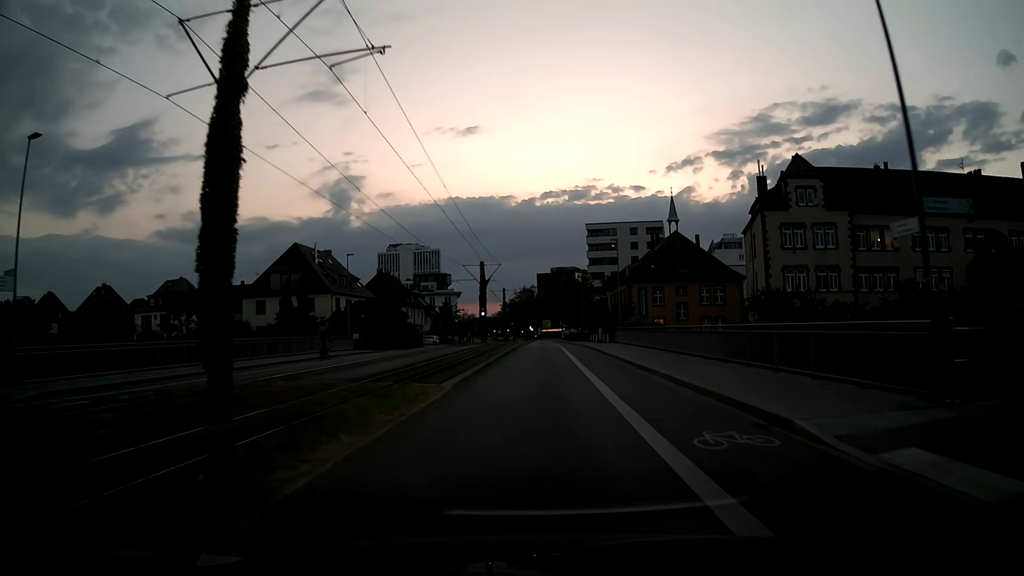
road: secondary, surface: asphalt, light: Dusk
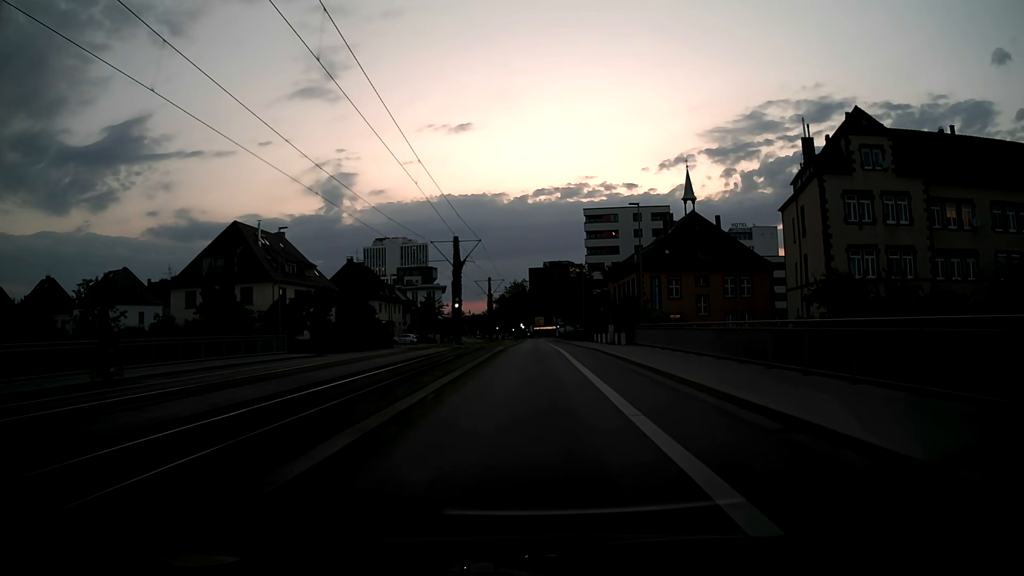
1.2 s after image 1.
(+0.1, +14.7) m; +1°
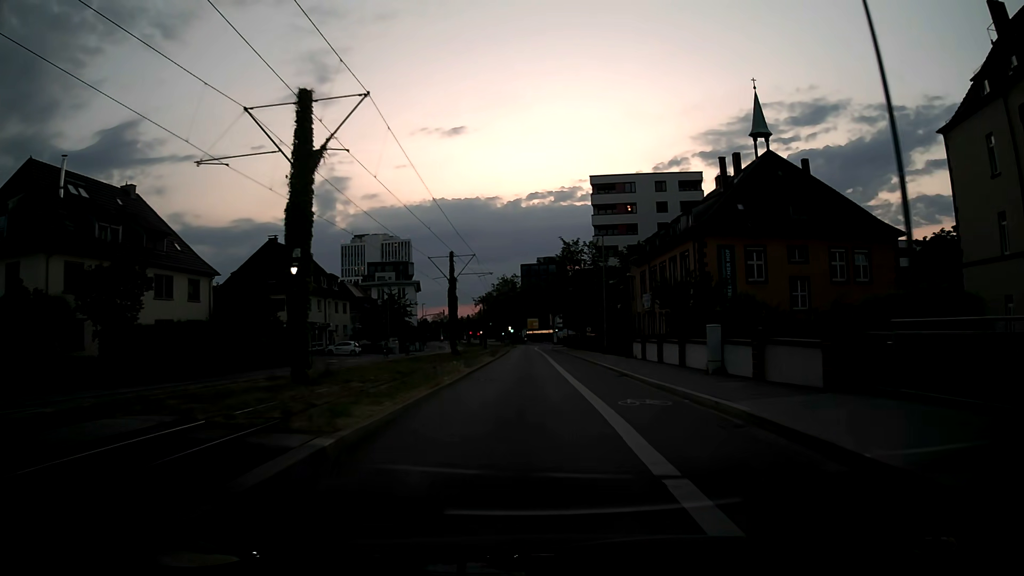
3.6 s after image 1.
(+0.3, +29.6) m; +1°
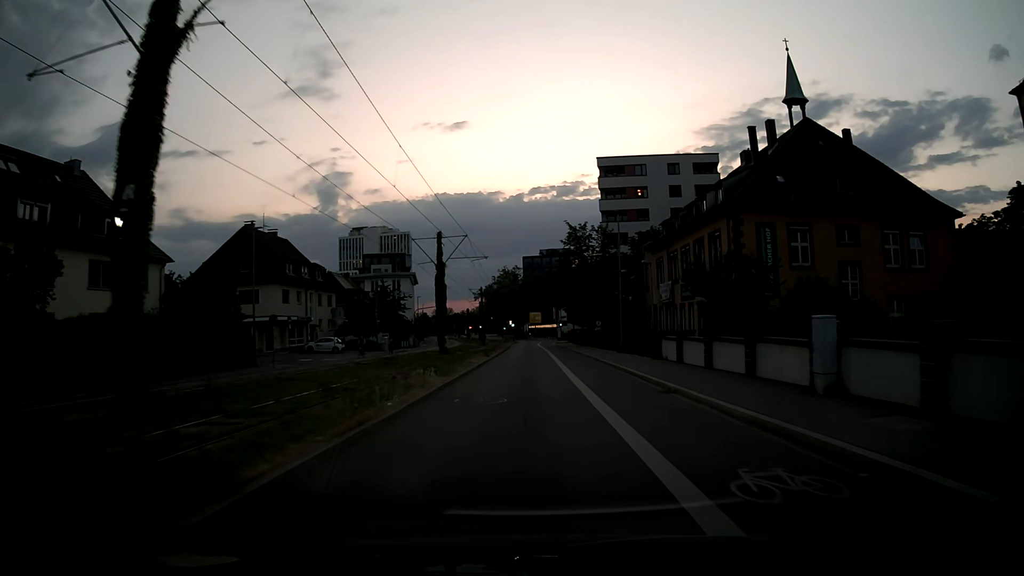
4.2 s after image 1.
(0.0, +7.4) m; 0°
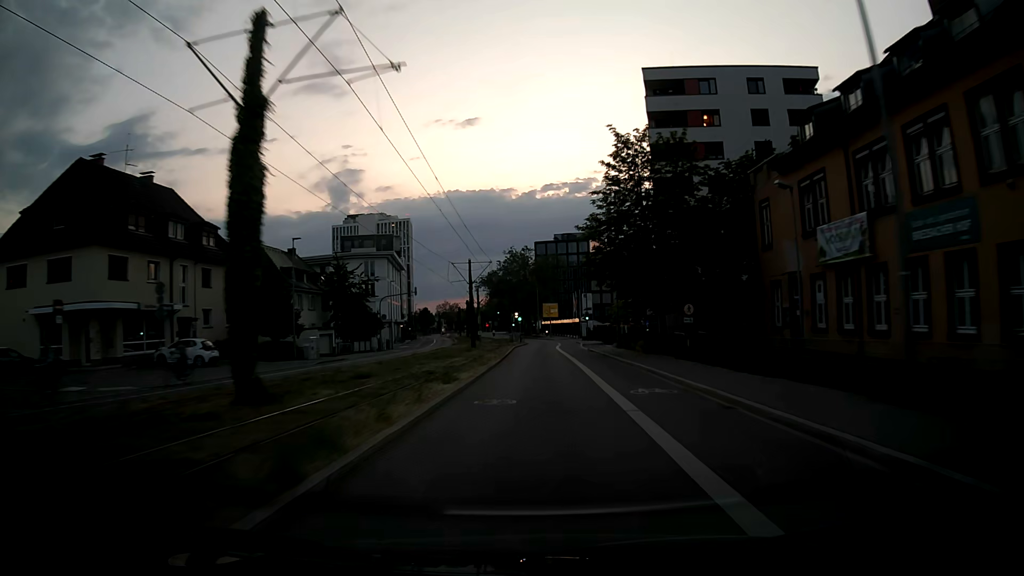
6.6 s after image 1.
(-0.3, +29.8) m; -1°
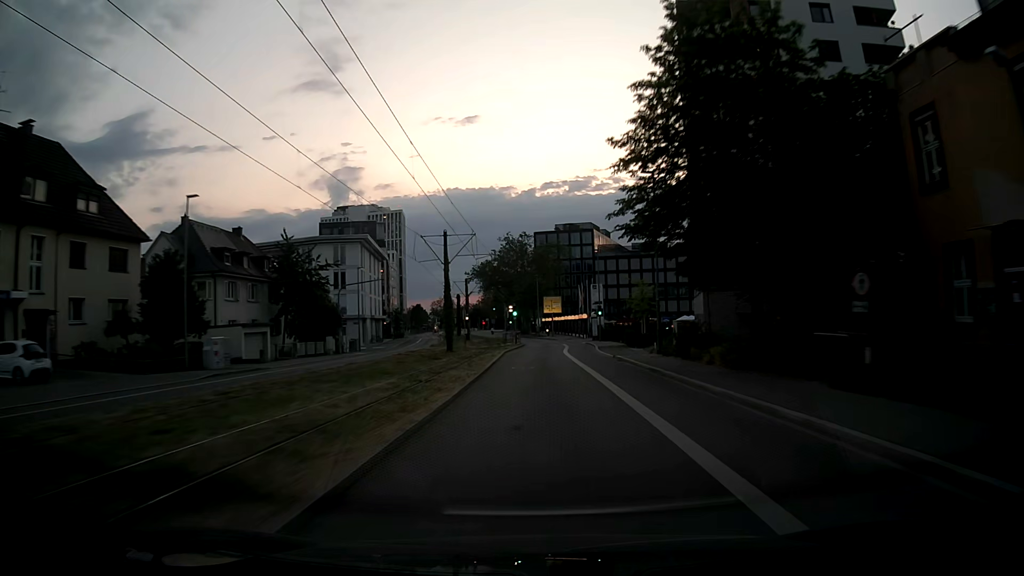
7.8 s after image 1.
(0.0, +15.1) m; 0°
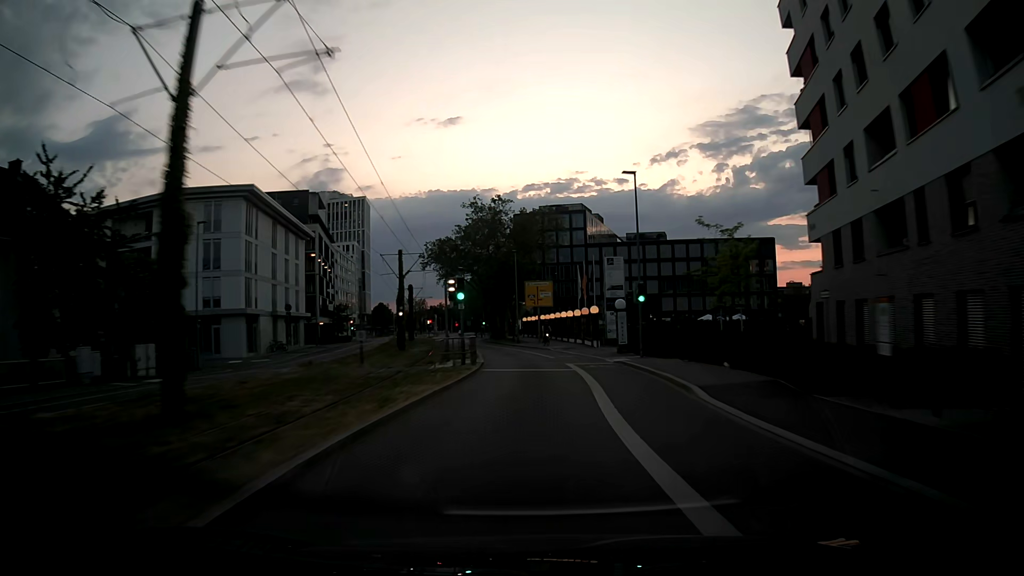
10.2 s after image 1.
(+0.1, +30.6) m; +1°
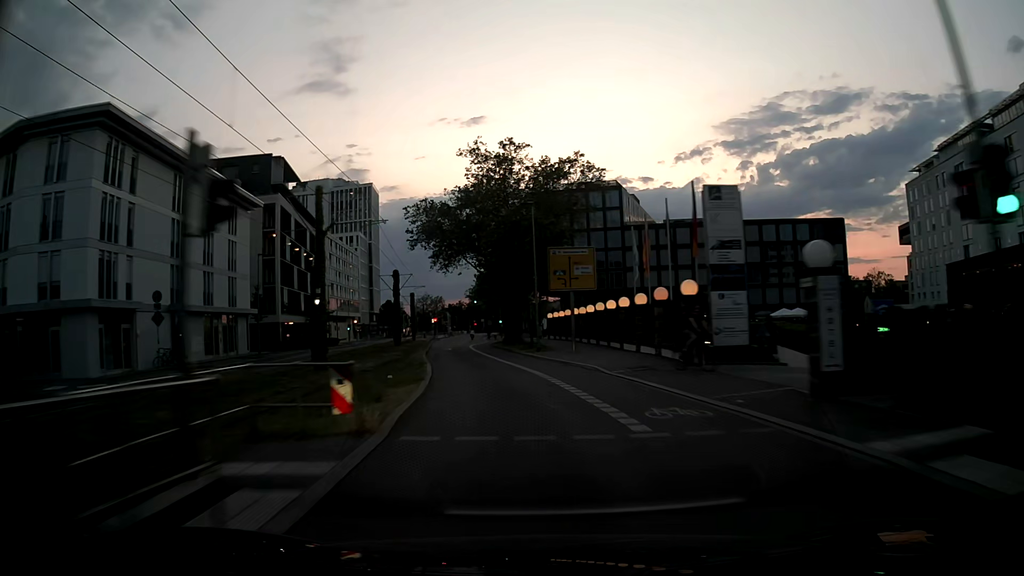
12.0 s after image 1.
(0.0, +23.0) m; -2°
(0, +10) (-1, +20) (-3, +30) (-4, +40) (-6, +50) (-7, +60) (-7, +70) (-8, +80) (-8, +89) (-9, +99) m
